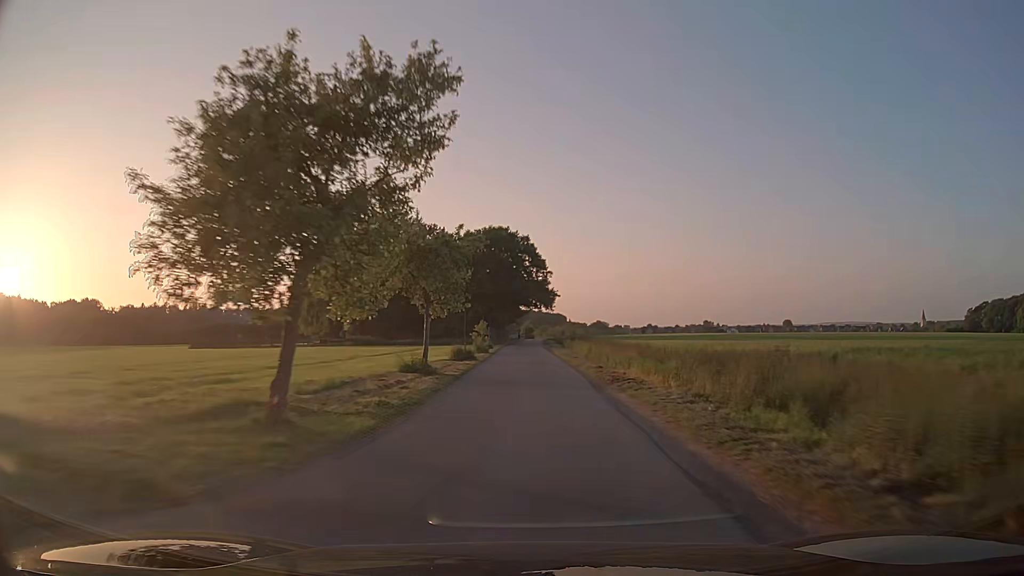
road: unclassified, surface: asphalt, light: Day
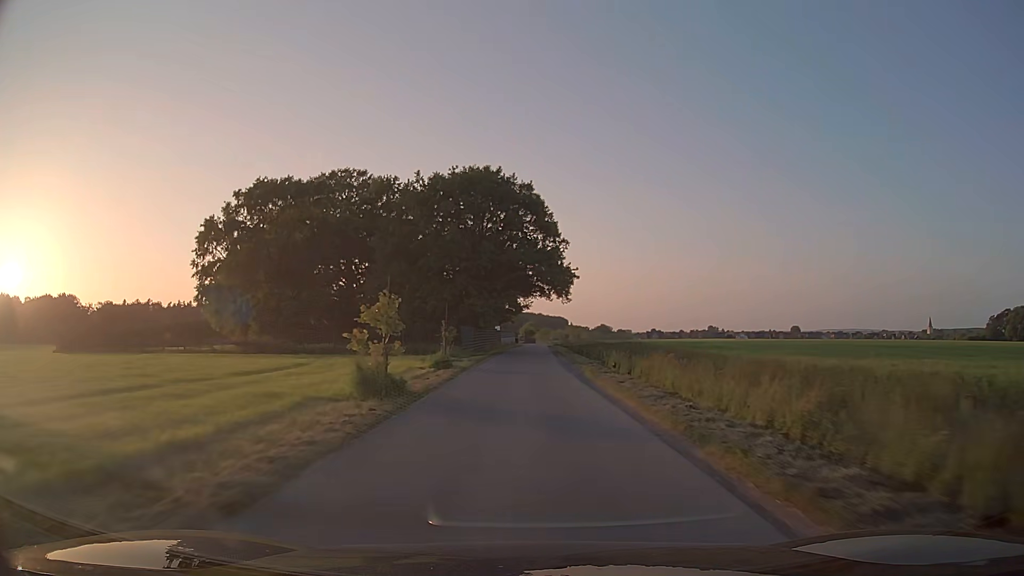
(-0.2, +31.7) m; 0°
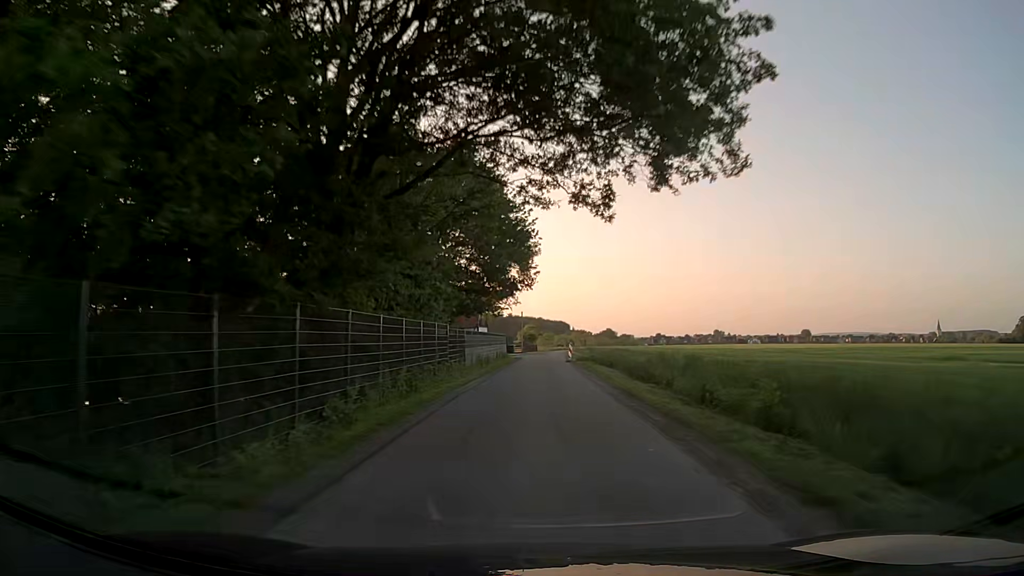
(-0.1, +40.9) m; 0°
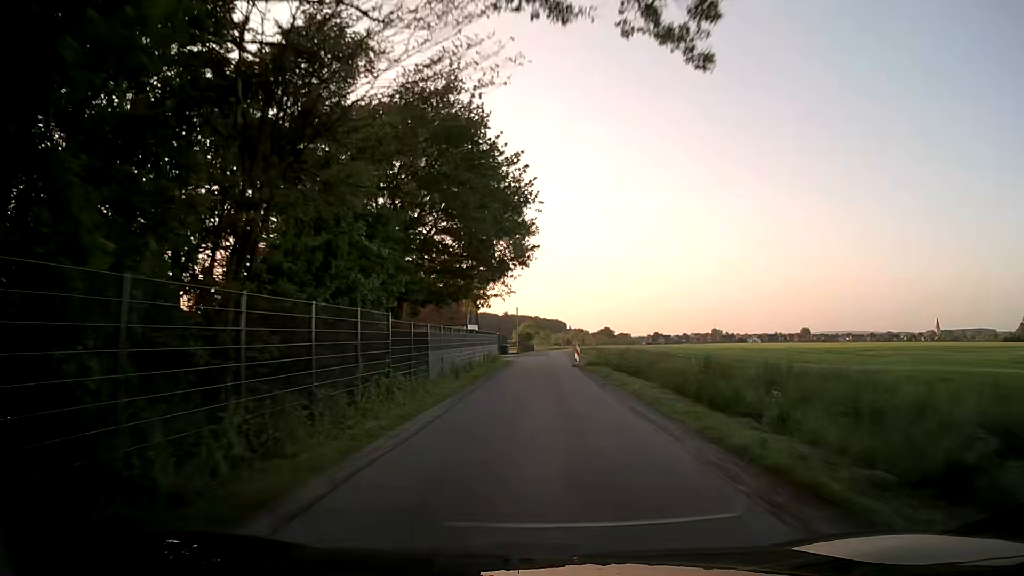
(+0.1, +9.9) m; 0°
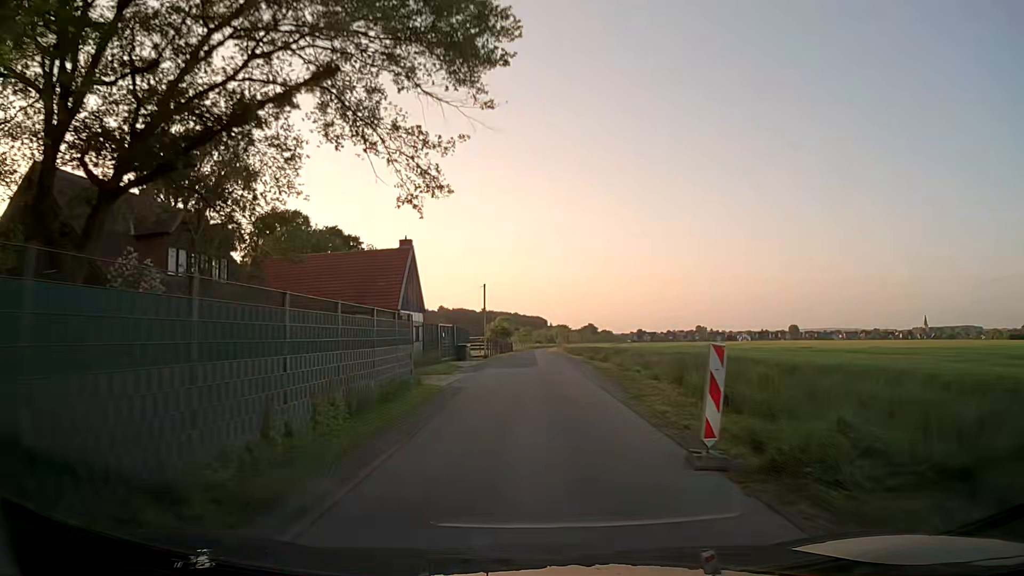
(+0.5, +29.3) m; +2°
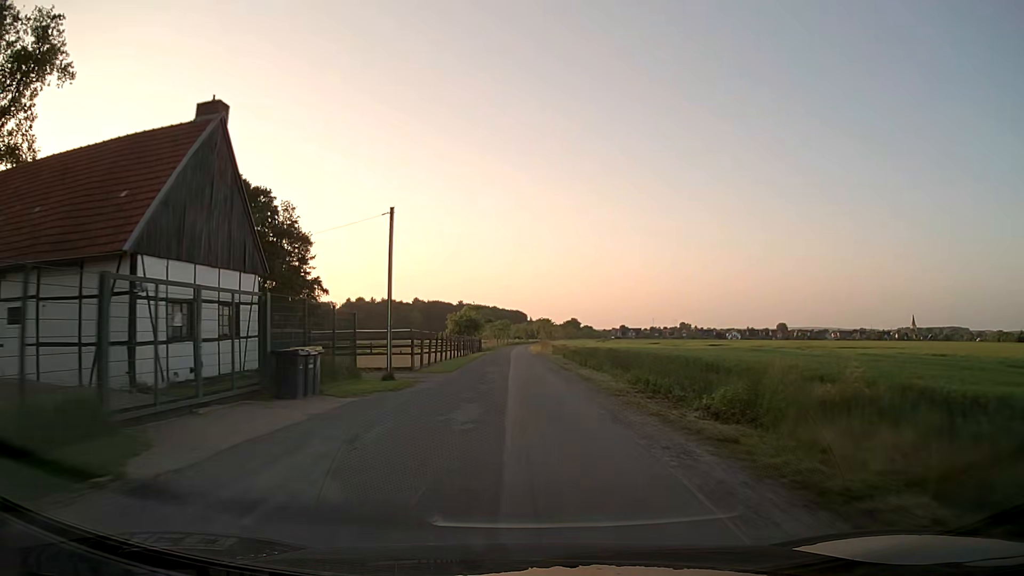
(+0.3, +28.7) m; +2°
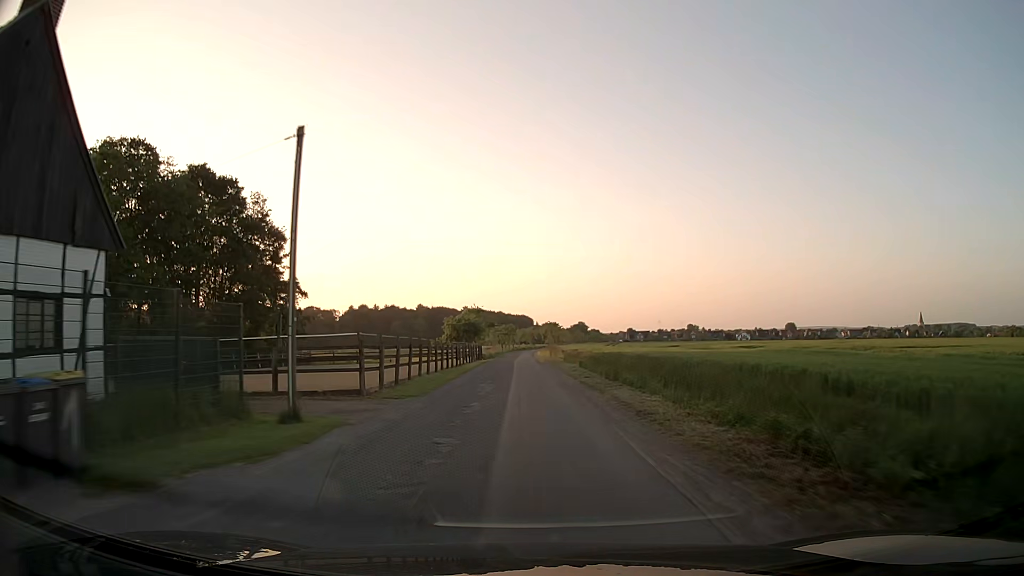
(-0.1, +9.5) m; -1°
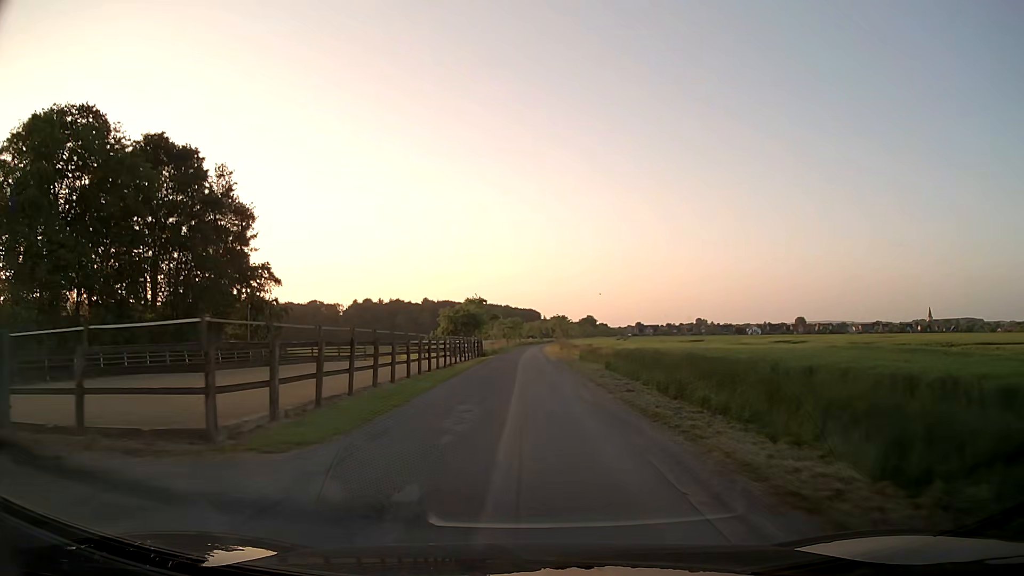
(-0.1, +9.5) m; -1°
